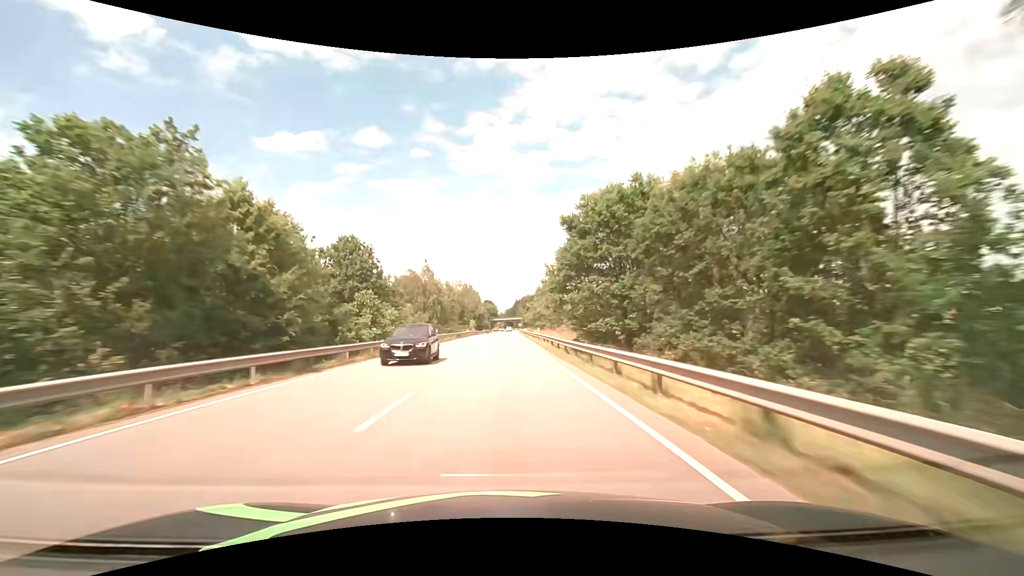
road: primary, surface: asphalt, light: Day
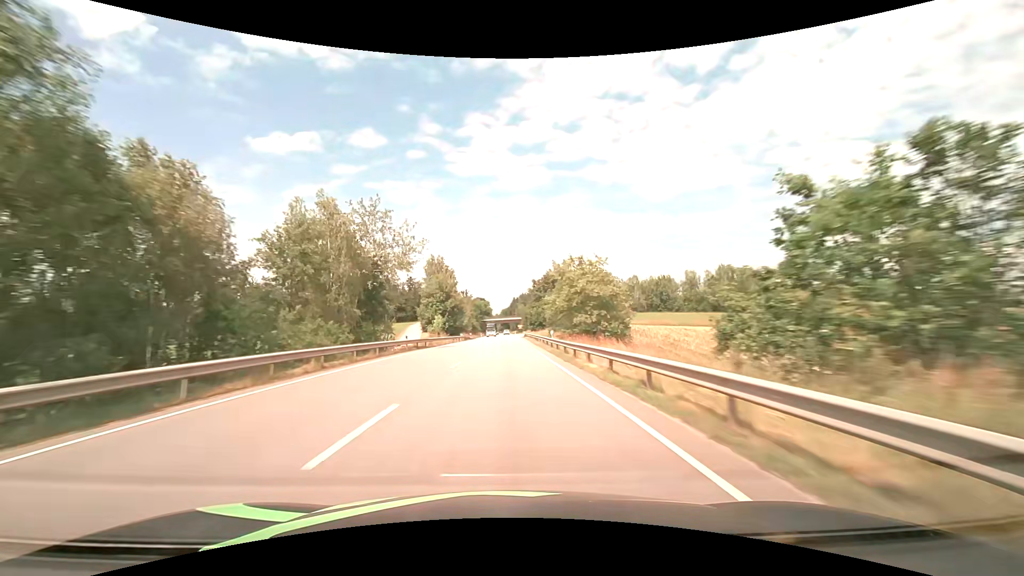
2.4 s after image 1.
(+0.4, +63.2) m; +1°
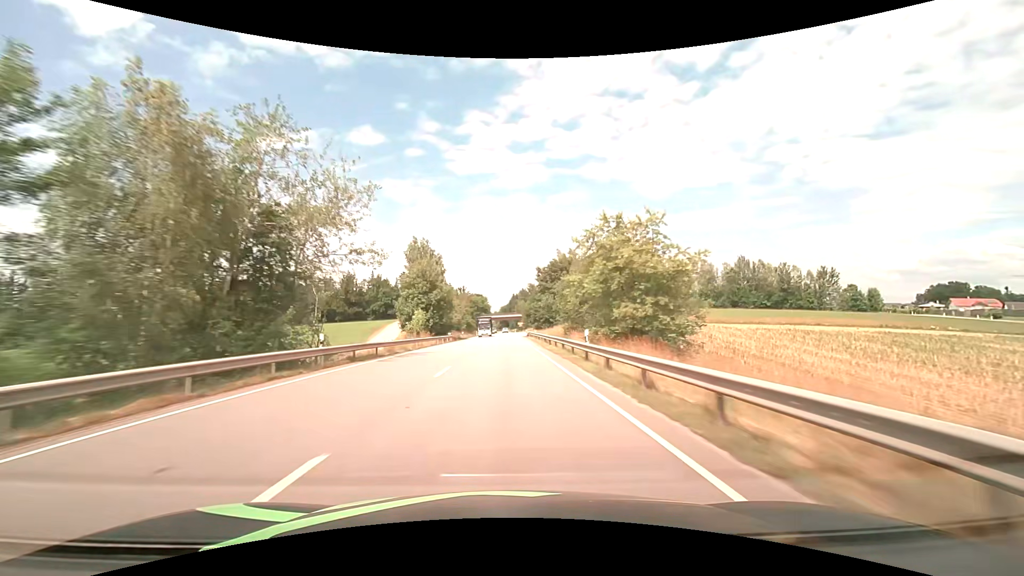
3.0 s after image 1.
(0.0, +15.8) m; 0°
(0, +10) (0, +20) (0, +30) (0, +40) (0, +50) (0, +60) (0, +70) (0, +80) (0, +90) (0, +100) m
